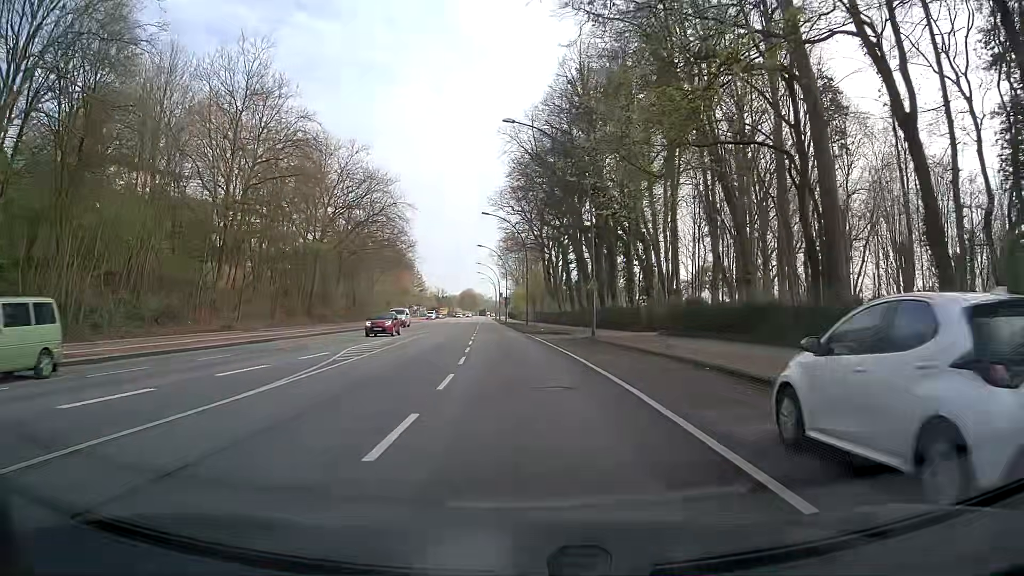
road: secondary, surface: asphalt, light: Day
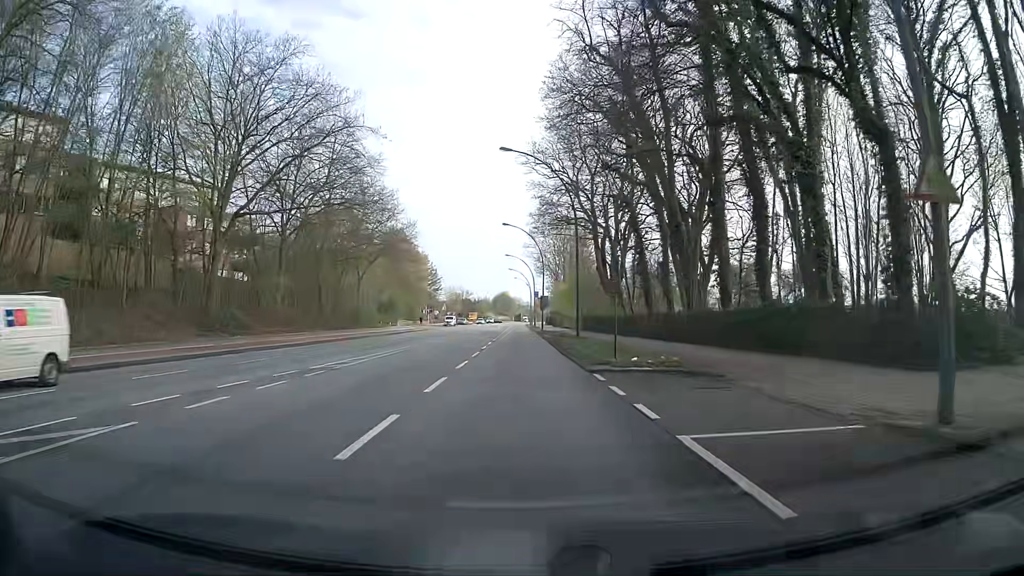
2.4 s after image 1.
(-0.7, +30.2) m; -3°
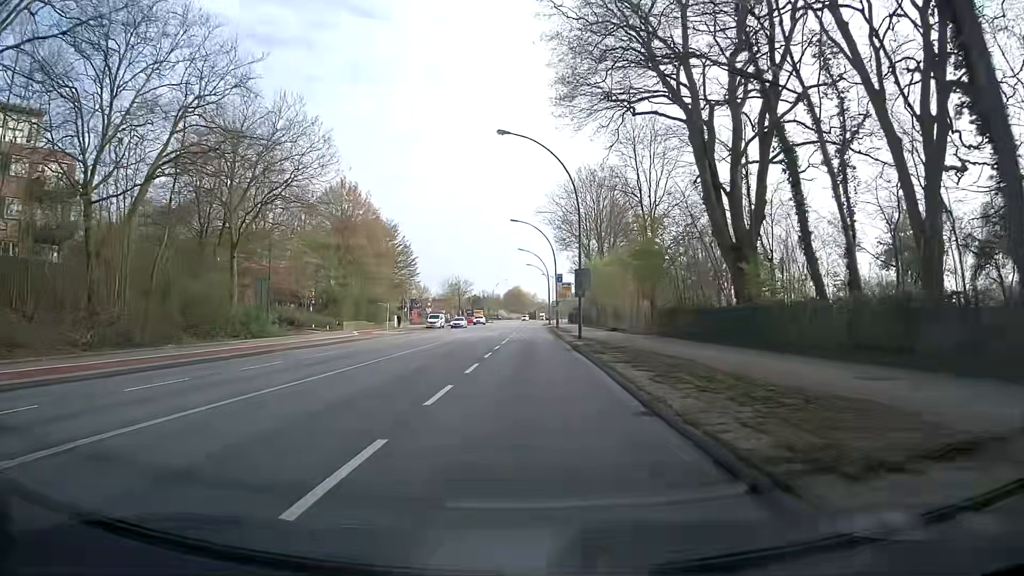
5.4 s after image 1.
(-0.8, +38.2) m; -1°
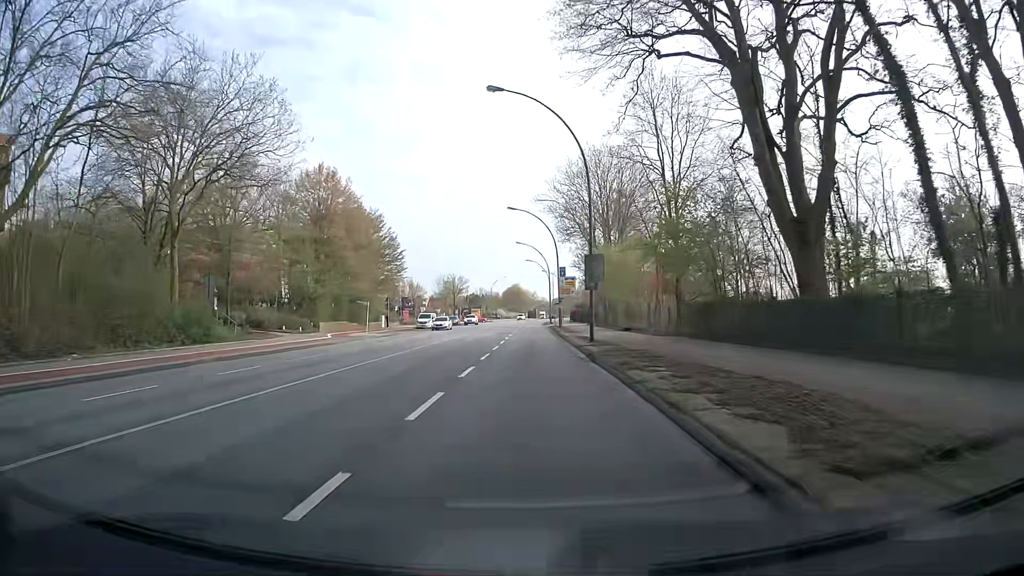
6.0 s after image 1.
(-0.1, +7.7) m; -1°
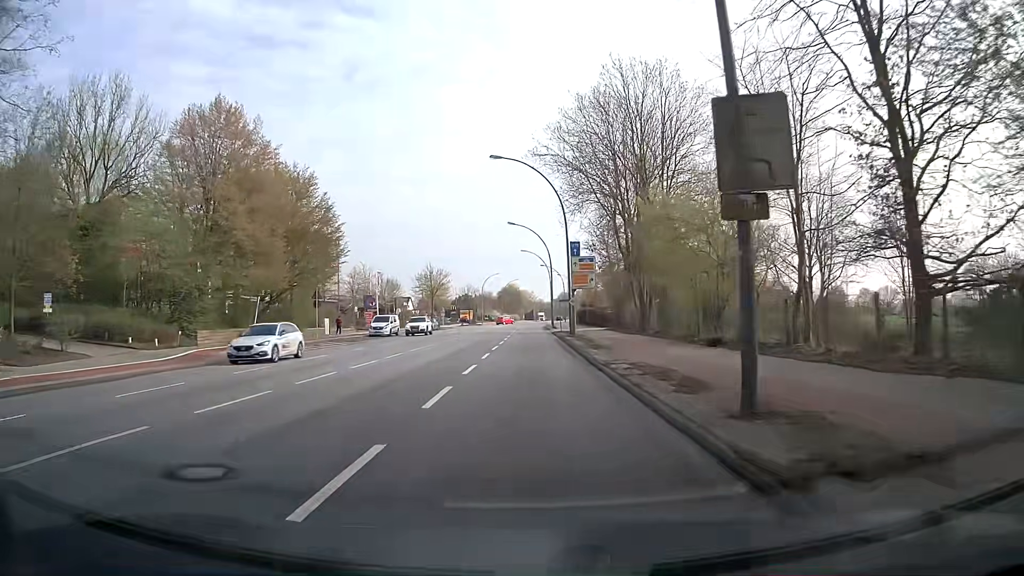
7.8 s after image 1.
(+0.2, +22.7) m; +1°
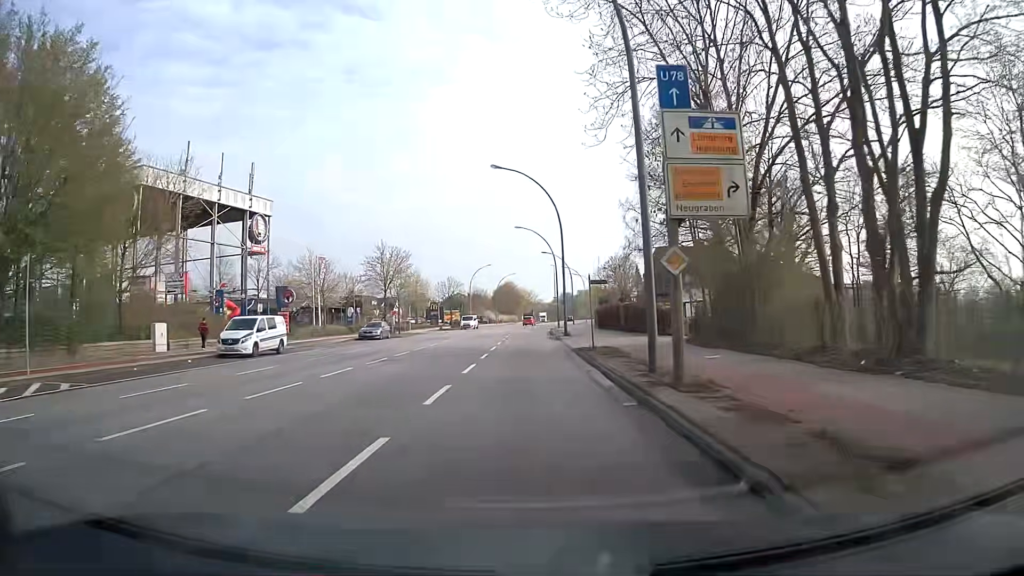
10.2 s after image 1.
(+0.1, +29.7) m; 0°
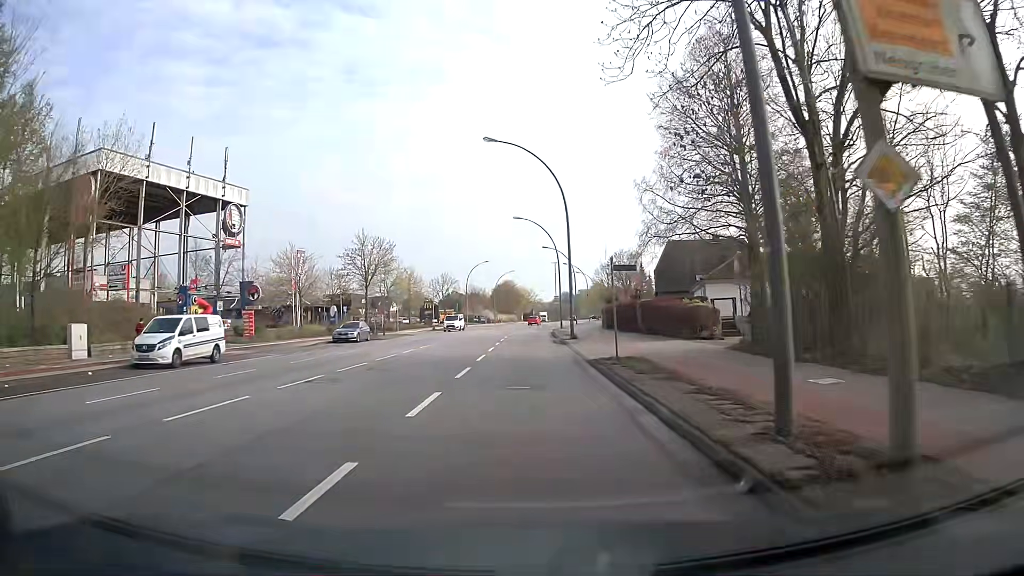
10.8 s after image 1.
(0.0, +7.4) m; 0°
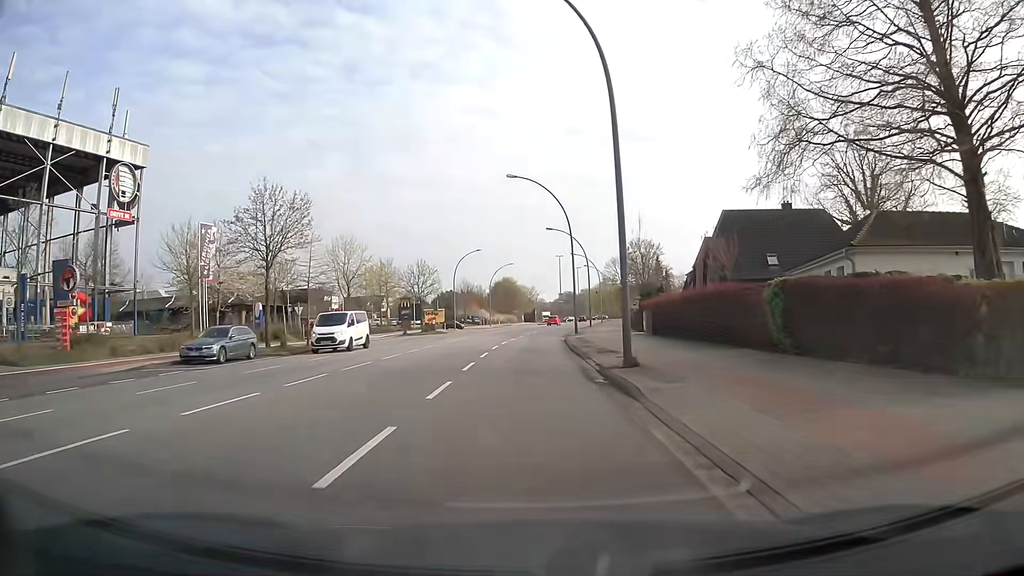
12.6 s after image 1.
(0.0, +22.1) m; 0°
(0, +10) (0, +20) (0, +30) (0, +40) (+1, +50) (+2, +60) (+3, +70) (+4, +80) (+5, +90) (+7, +100) m
